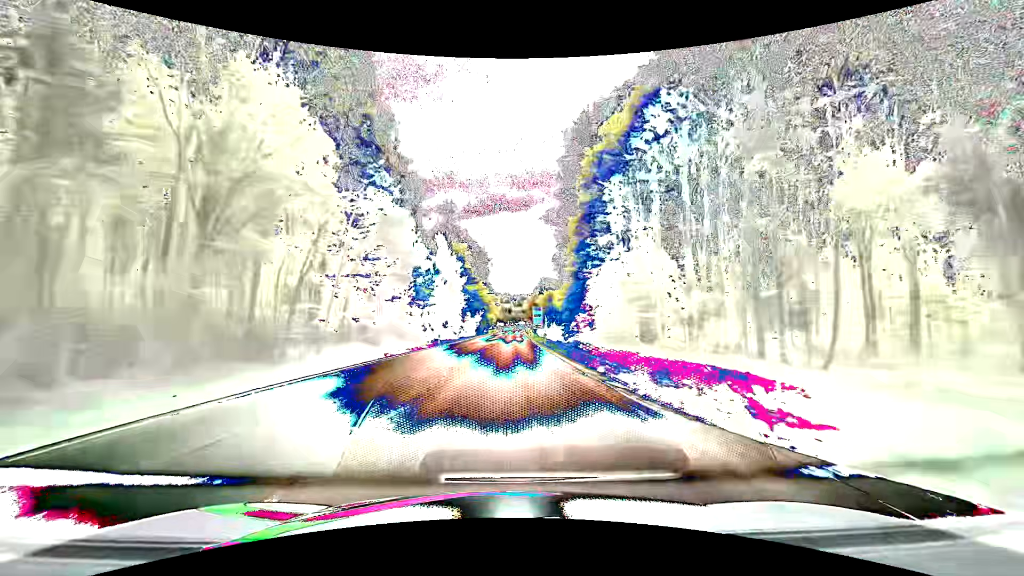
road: secondary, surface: asphalt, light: Day
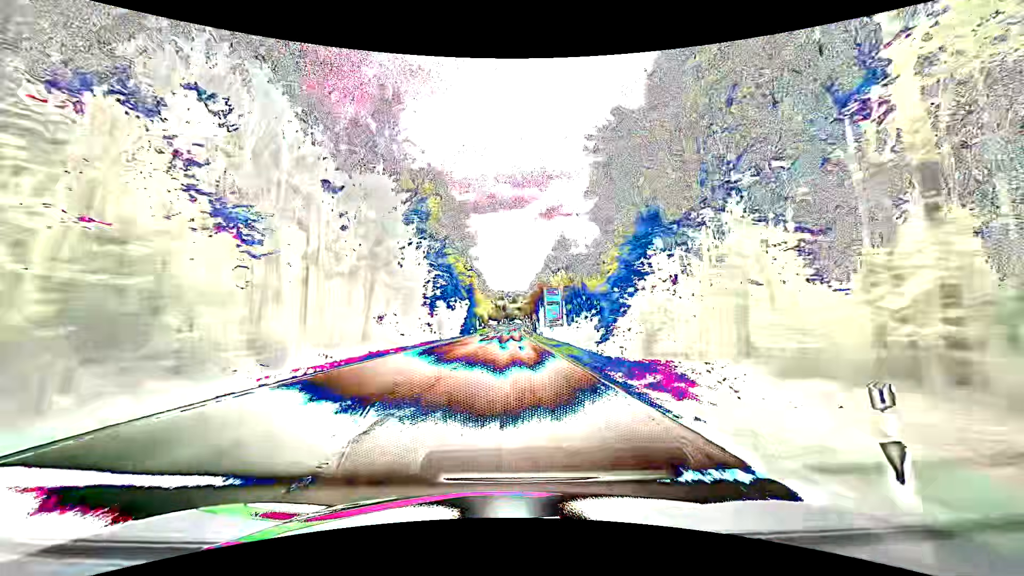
(+0.3, +44.2) m; +1°
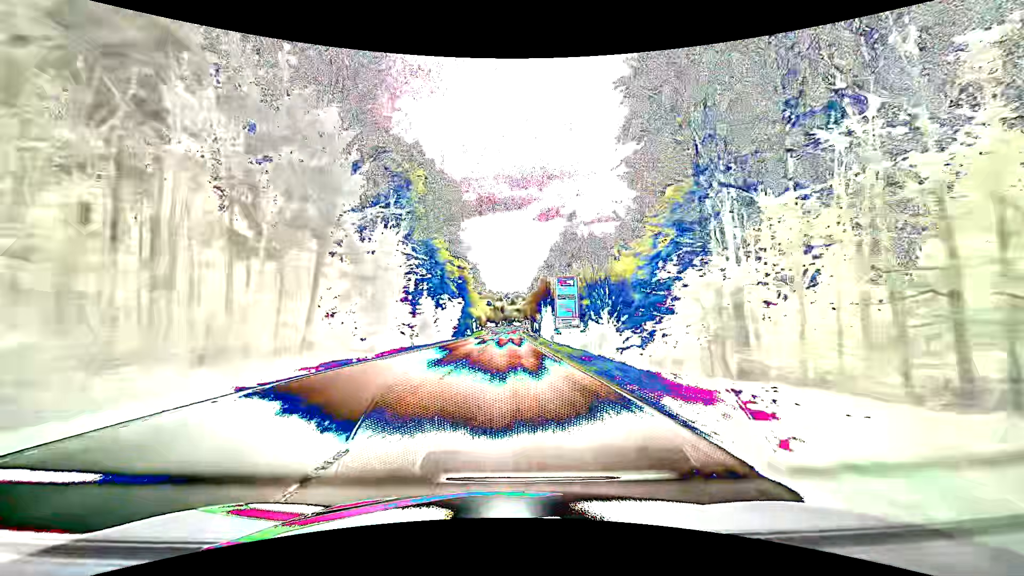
(0.0, +14.2) m; +1°
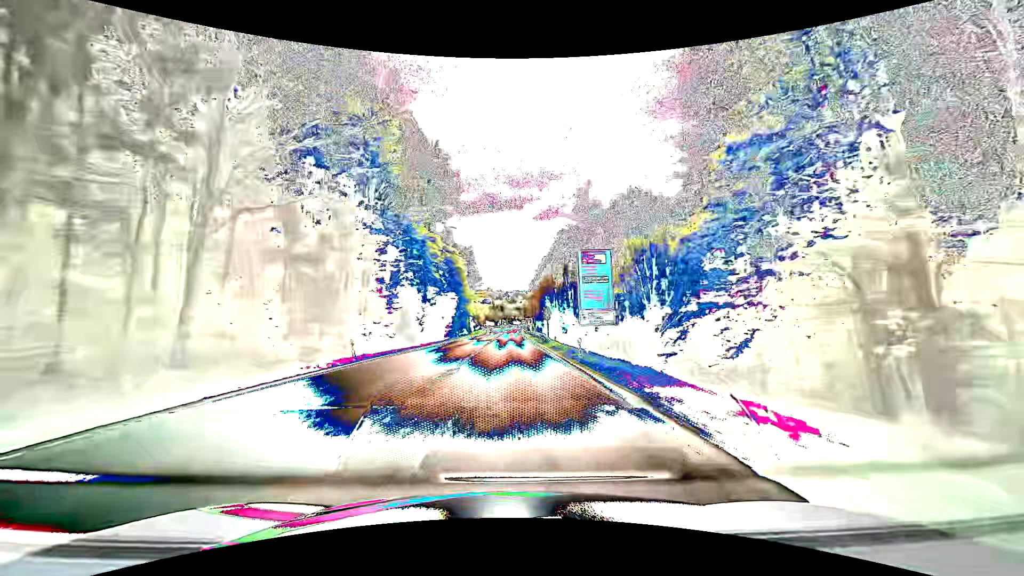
(0.0, +14.0) m; 0°
(0, +10) (0, +20) (0, +30) (0, +40) (0, +50) (0, +60) (0, +70) (0, +80) (0, +90) (0, +100) m
